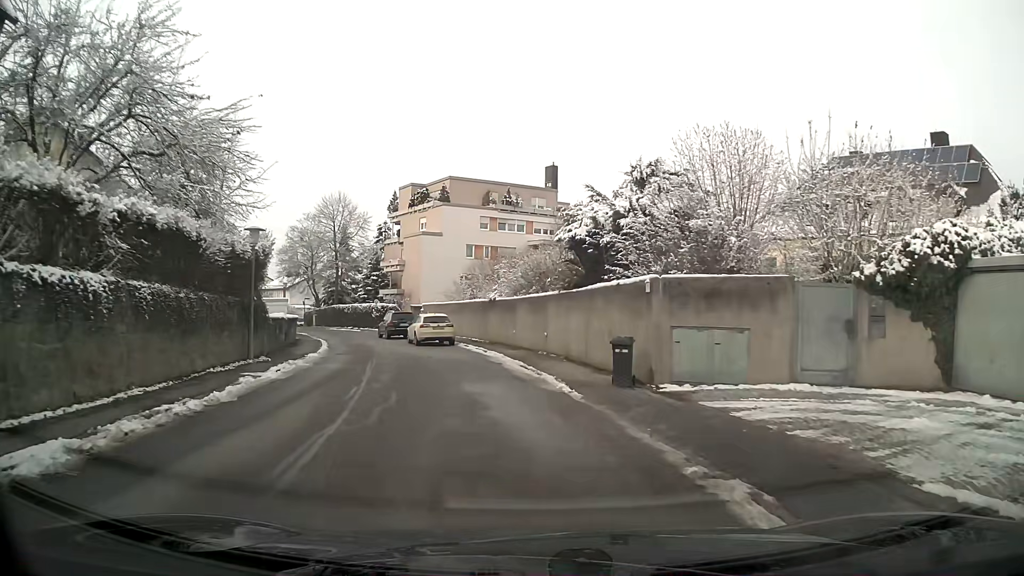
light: Day
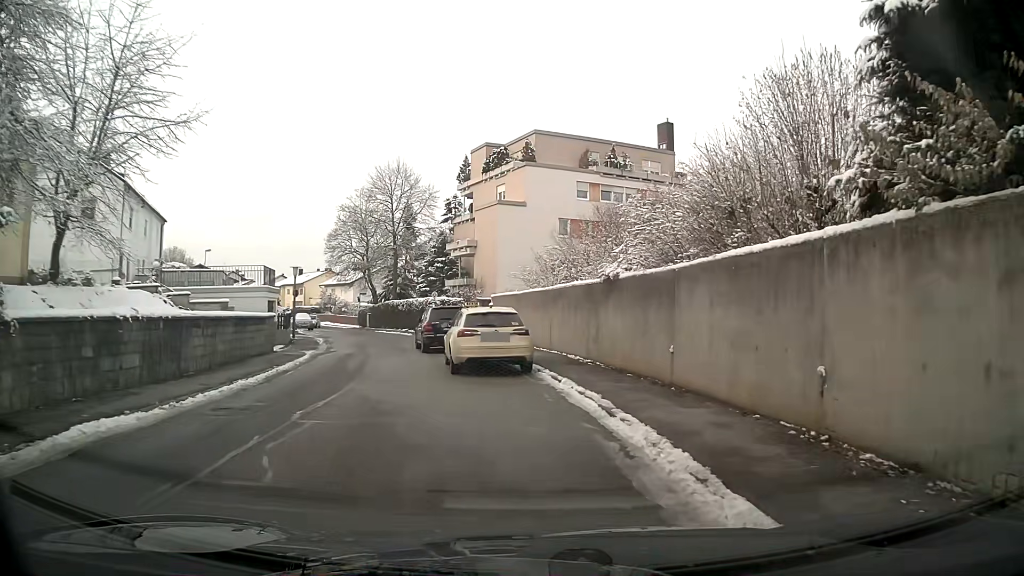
(-1.1, +15.9) m; -8°
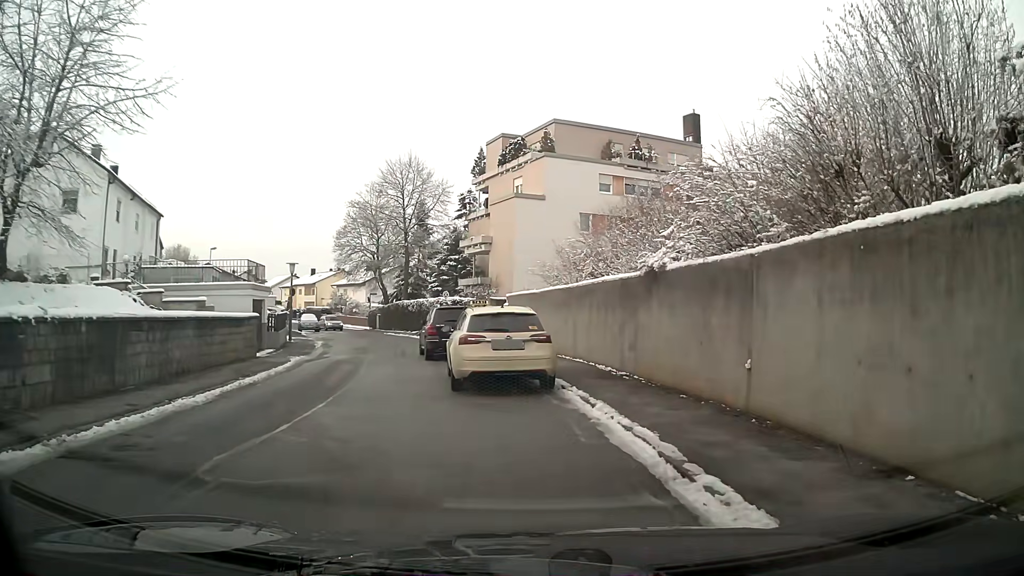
(0.0, +3.0) m; -2°
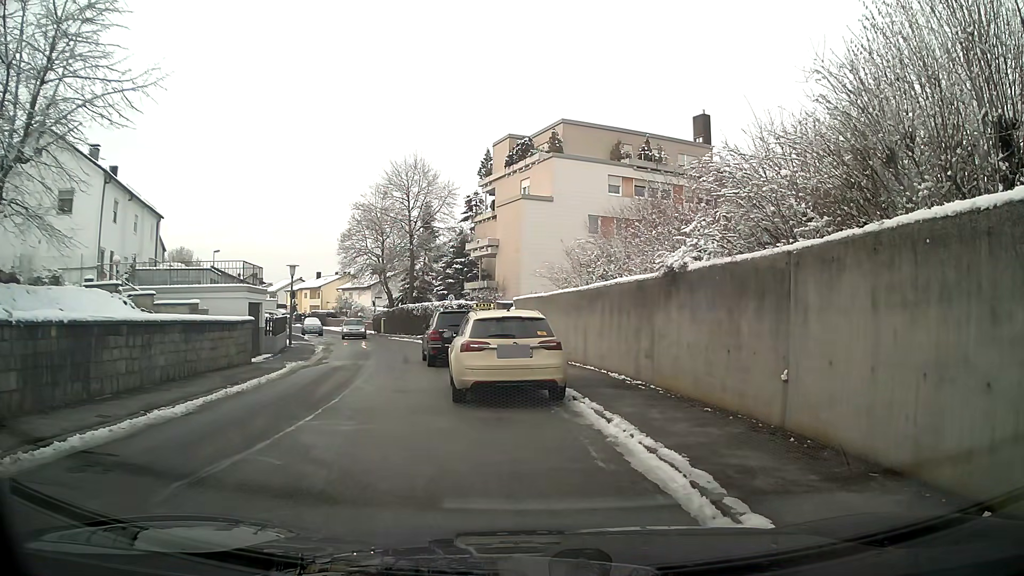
(0.0, +0.9) m; 0°
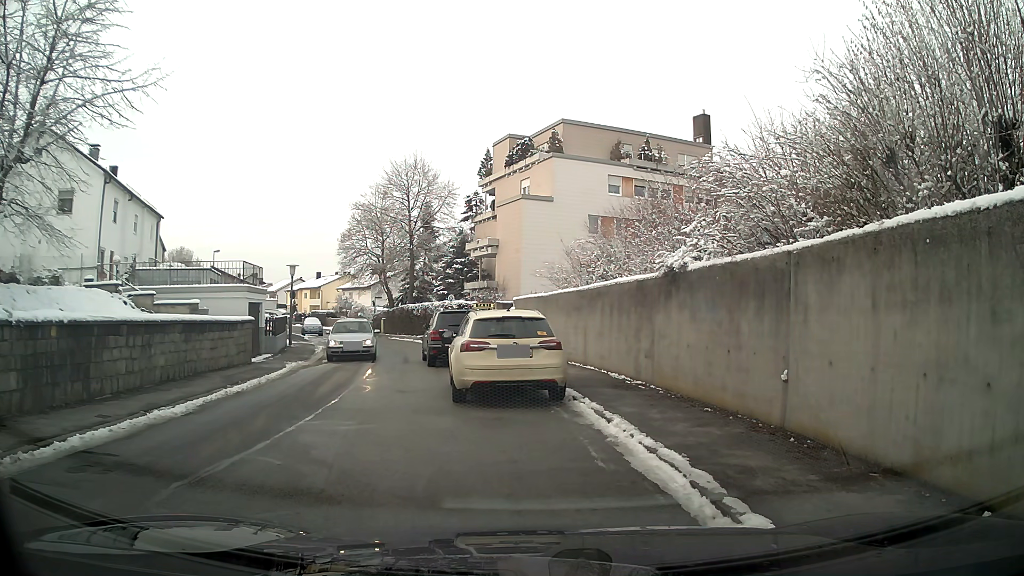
(0.0, 0.0) m; 0°
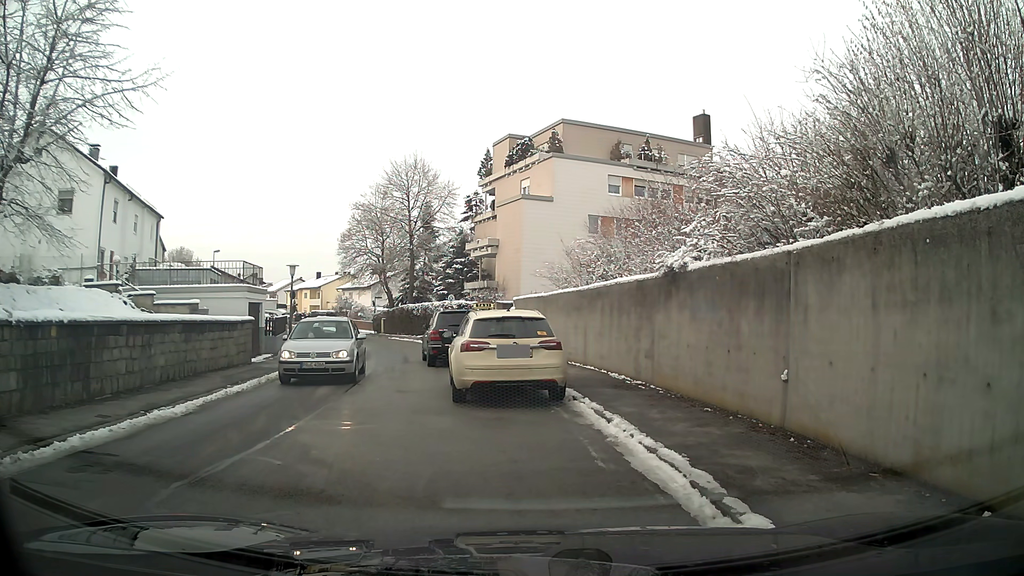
(0.0, 0.0) m; 0°
(-3, +10) (-5, +19) (-6, +29) (-8, +39) (-11, +49) (-15, +58) (-19, +67) (-23, +76) (-28, +85) (-34, +93) m
